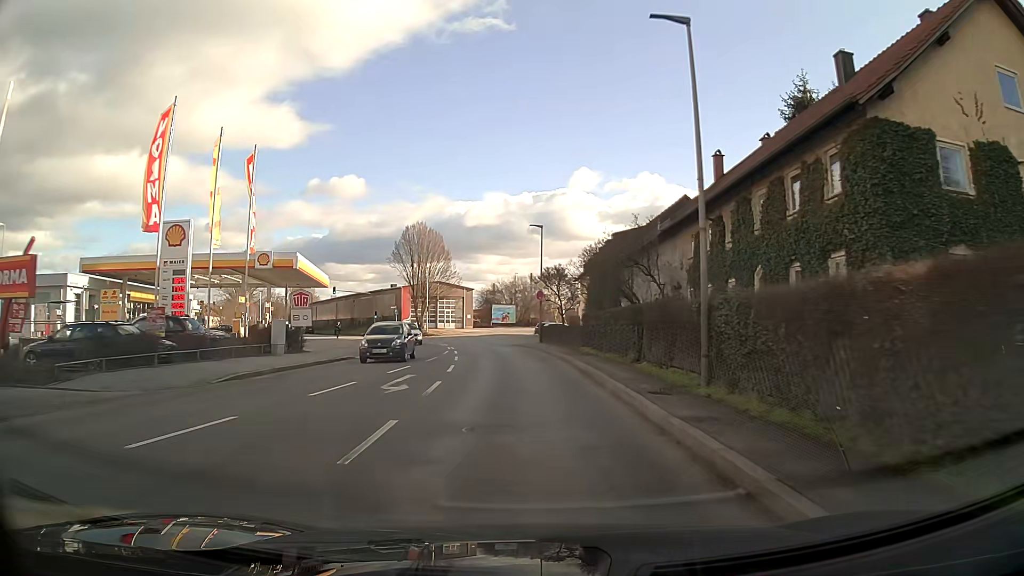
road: tertiary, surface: asphalt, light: Day
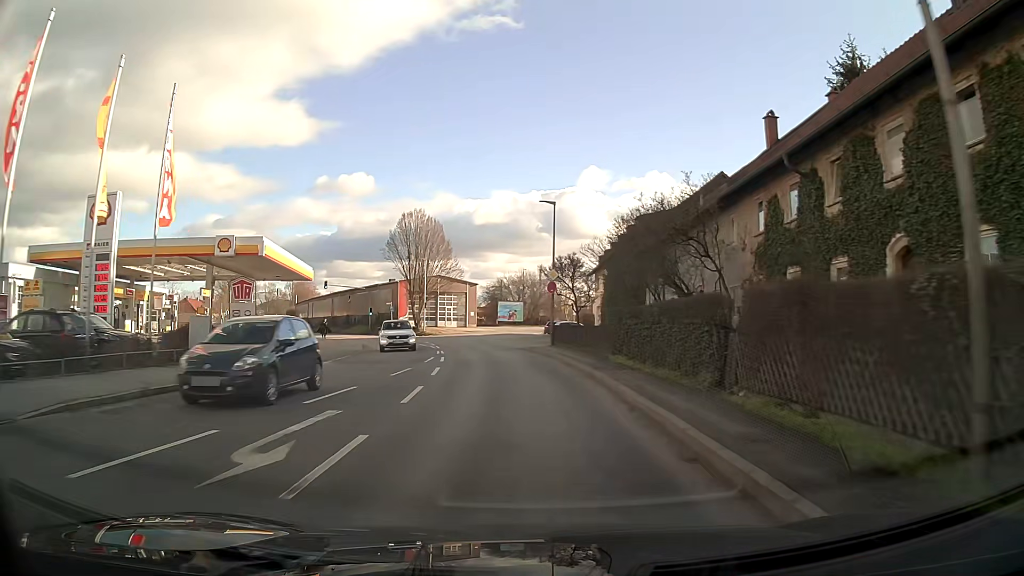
(-0.1, +7.6) m; -1°
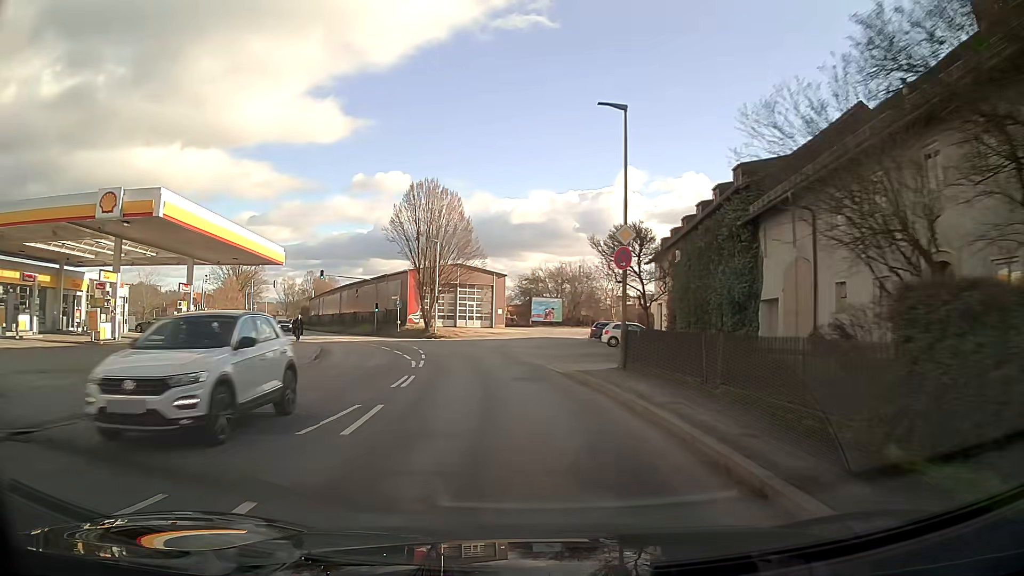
(-0.4, +15.1) m; -4°
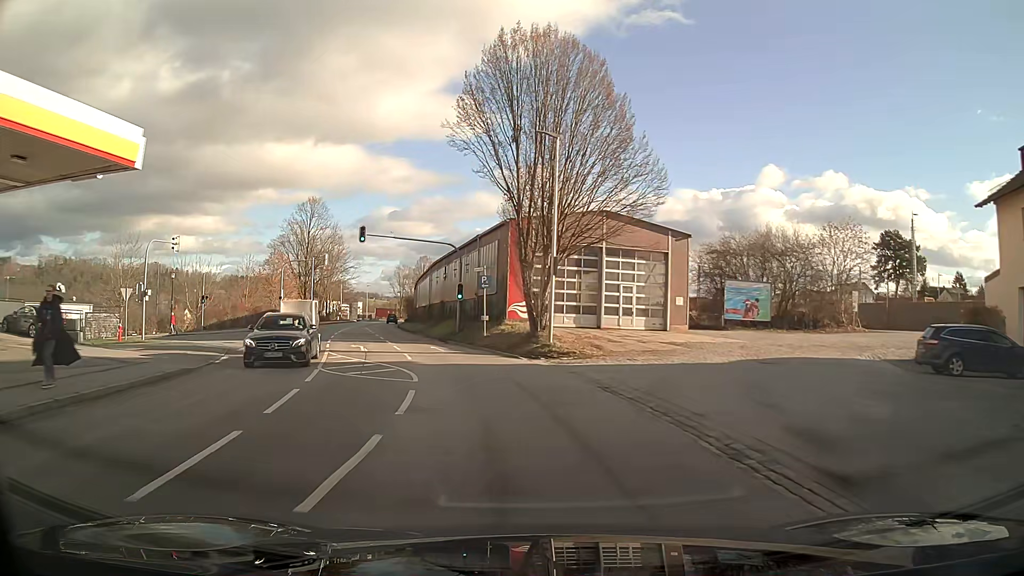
(-3.2, +30.0) m; -13°
(0, +10) (-2, +20) (-4, +30) (-6, +39) (-9, +49) (-11, +59) (-13, +69) (-15, +78) (-17, +88) (-19, +98) m
